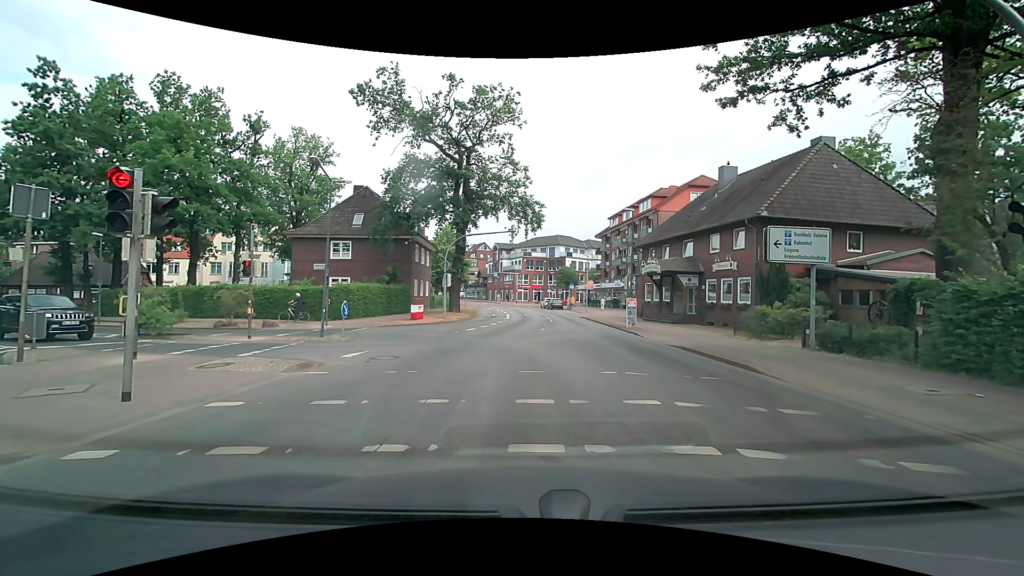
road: secondary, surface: asphalt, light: Day
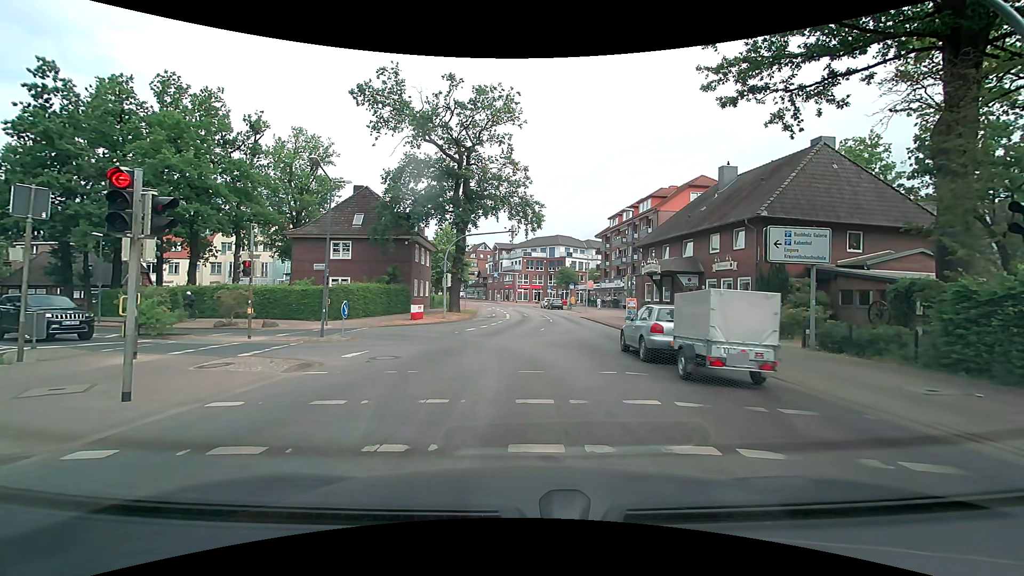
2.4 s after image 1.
(0.0, 0.0) m; 0°
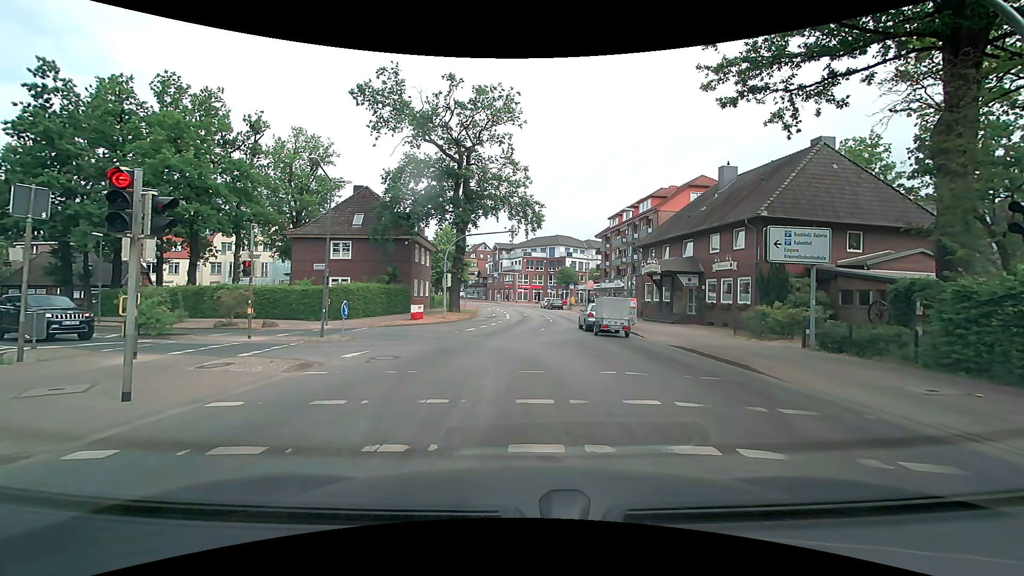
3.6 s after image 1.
(0.0, 0.0) m; 0°
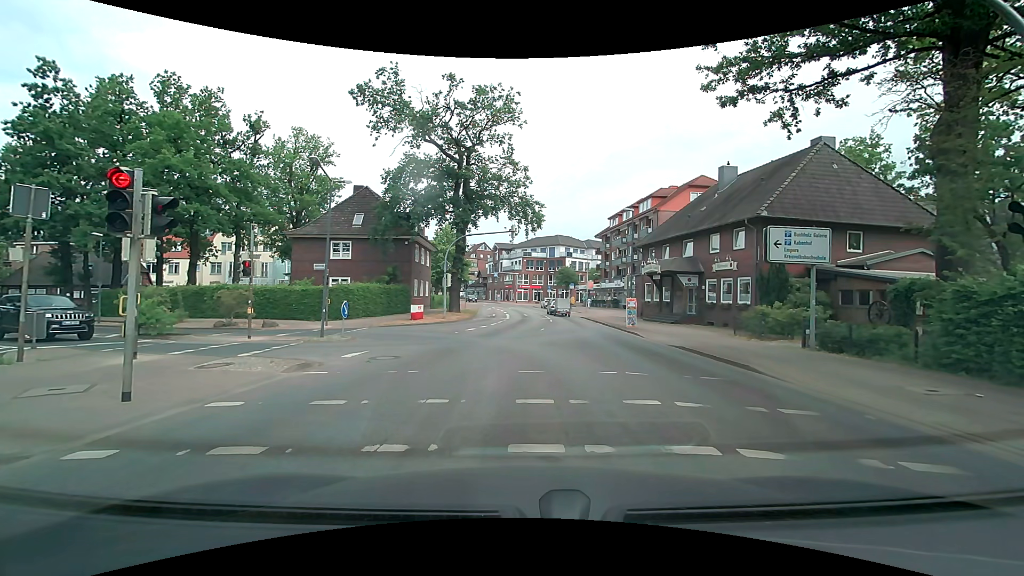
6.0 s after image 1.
(0.0, 0.0) m; 0°
